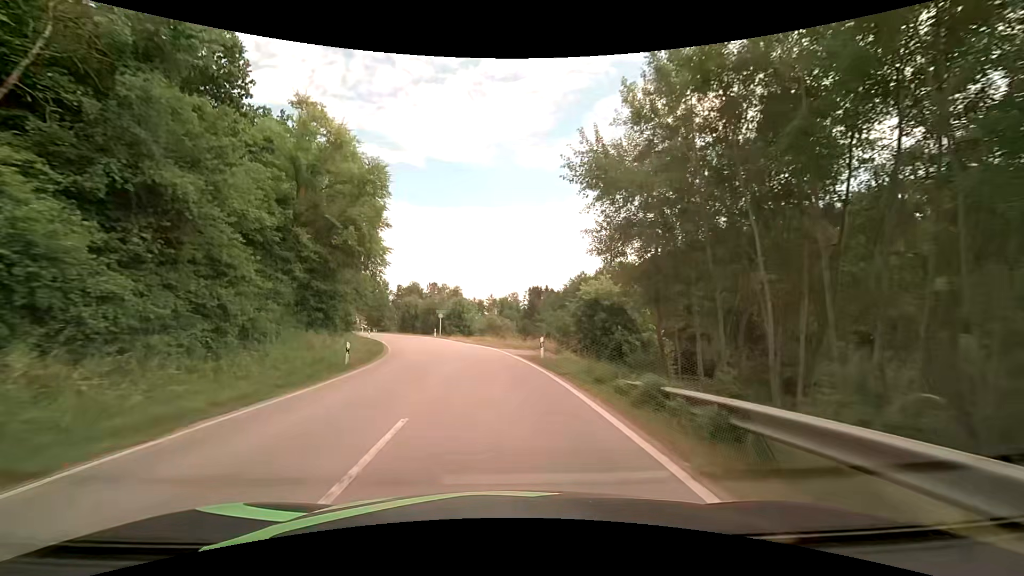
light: Day
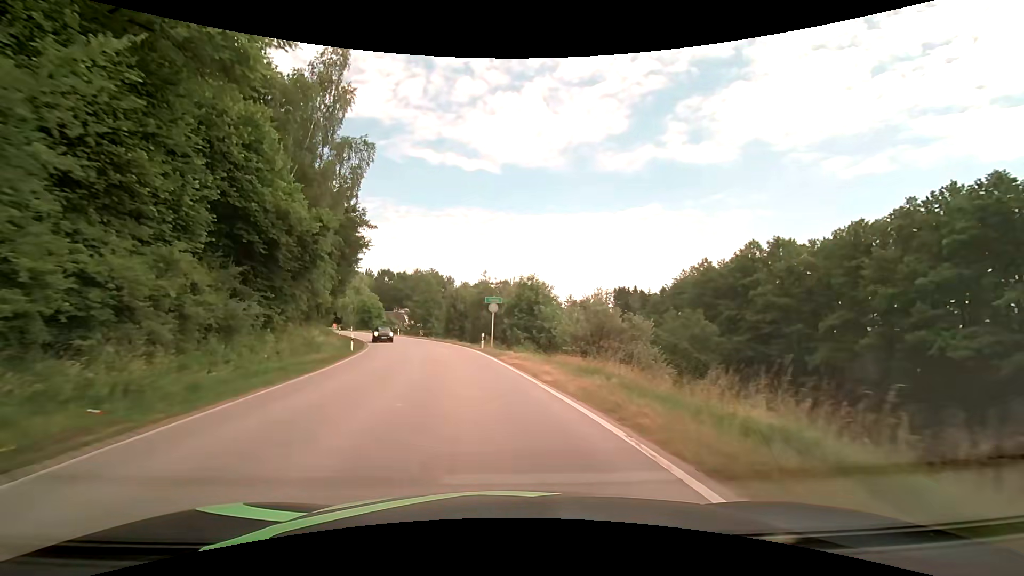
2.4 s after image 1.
(-2.4, +30.8) m; -8°
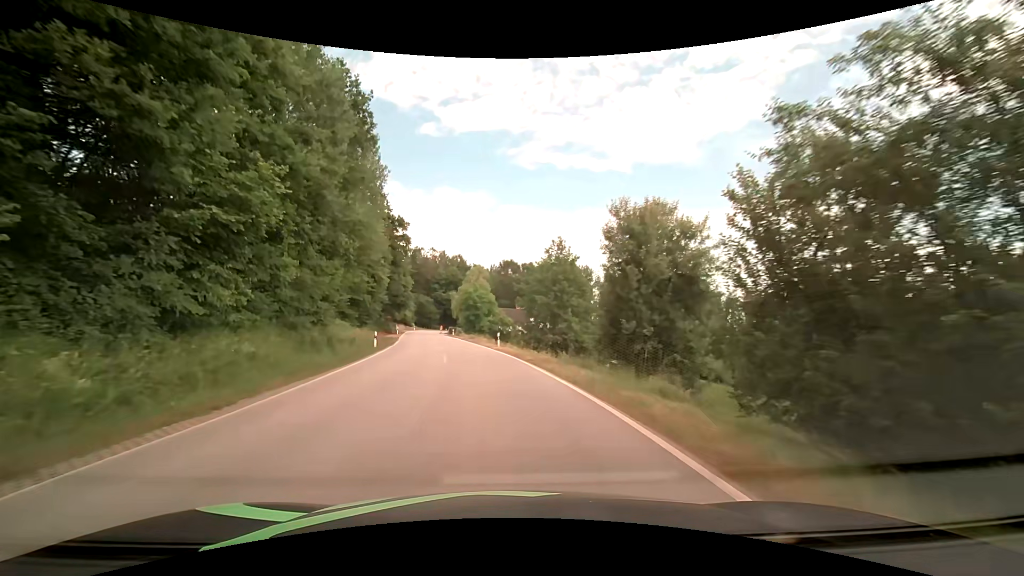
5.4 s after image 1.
(-5.5, +38.5) m; -15°
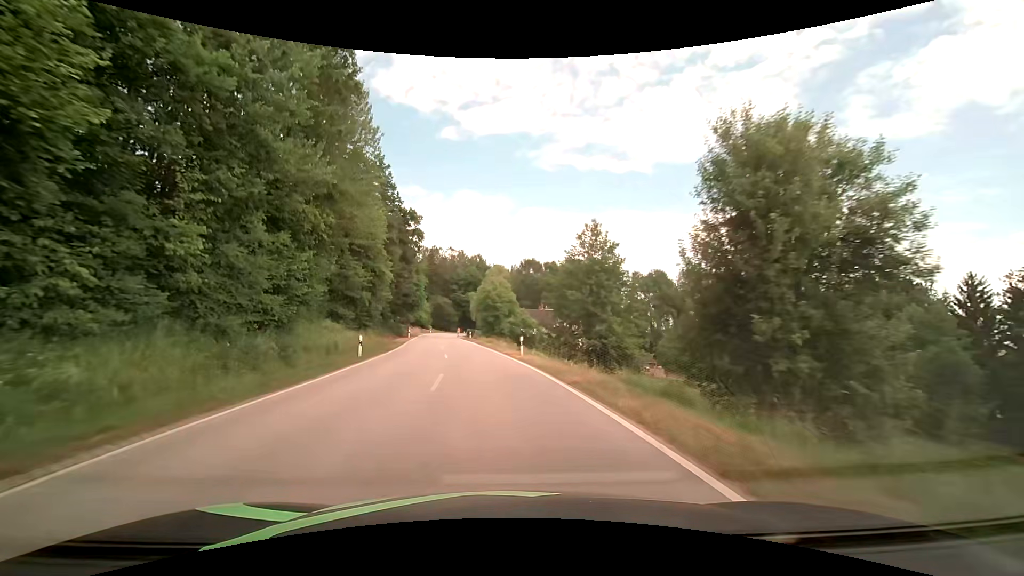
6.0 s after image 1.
(-0.2, +7.9) m; -3°
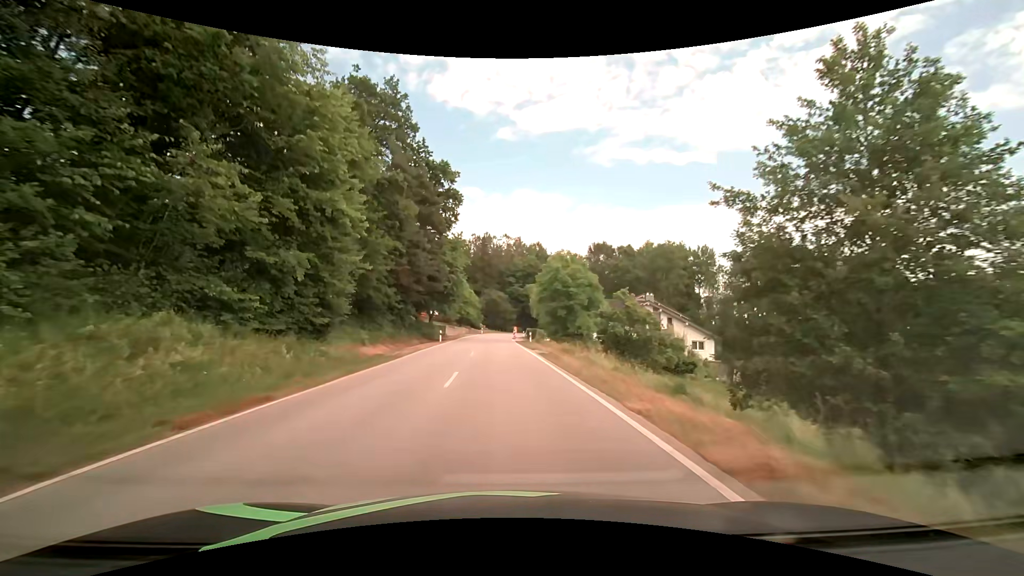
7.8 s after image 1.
(-1.5, +23.7) m; -7°
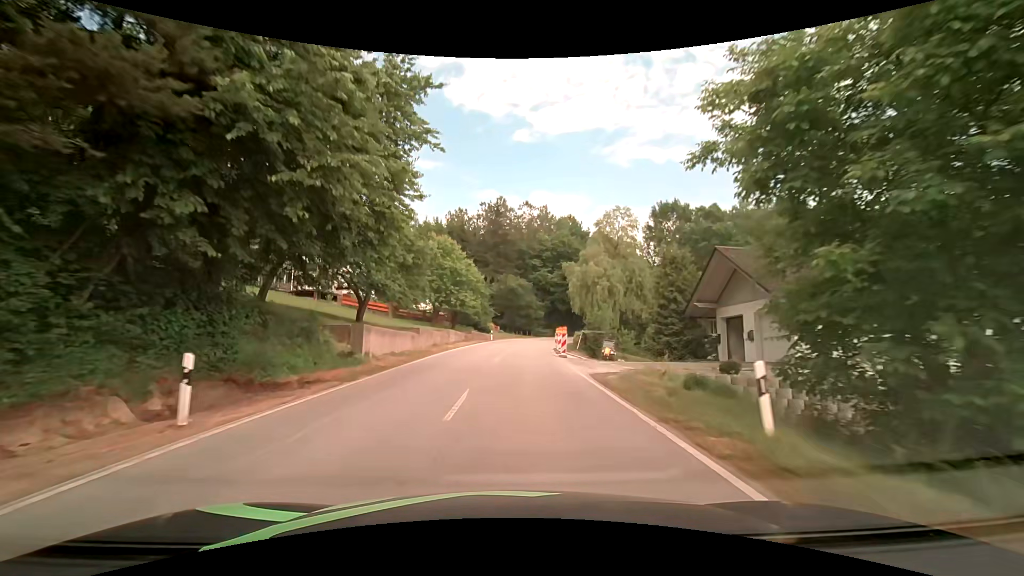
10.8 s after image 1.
(-1.0, +40.1) m; -2°
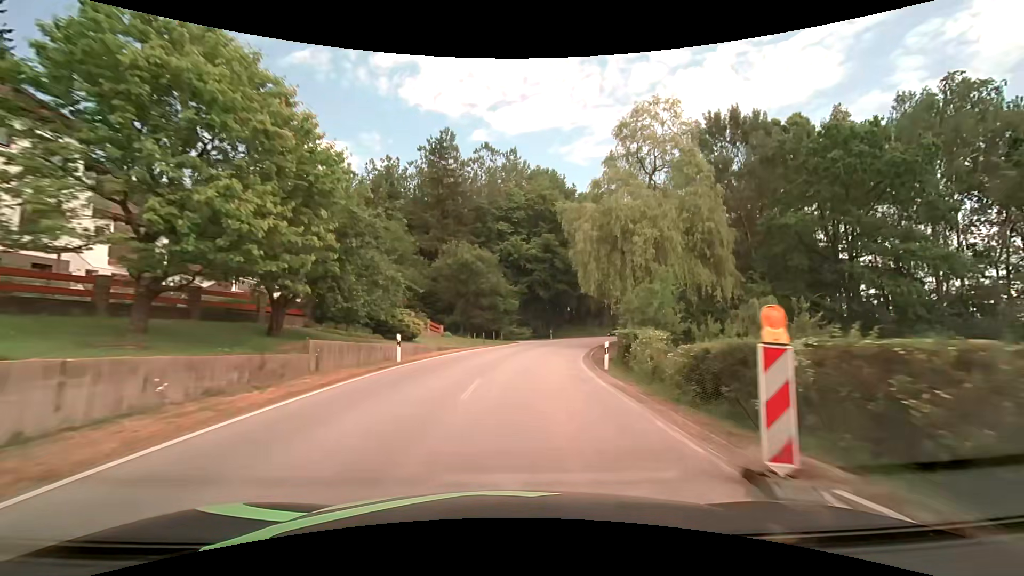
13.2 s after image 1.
(+0.8, +34.4) m; +4°
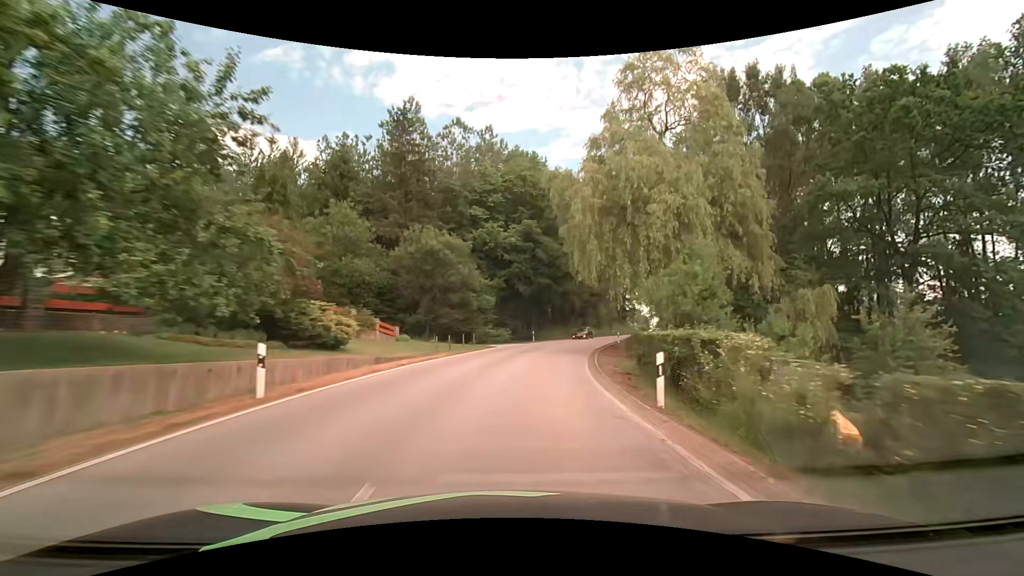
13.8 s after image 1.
(+0.2, +8.9) m; +3°
(0, +10) (+1, +20) (+3, +30) (+5, +40) (+7, +49) (+11, +59) (+14, +68) (+18, +77) (+22, +86) (+27, +95) m
